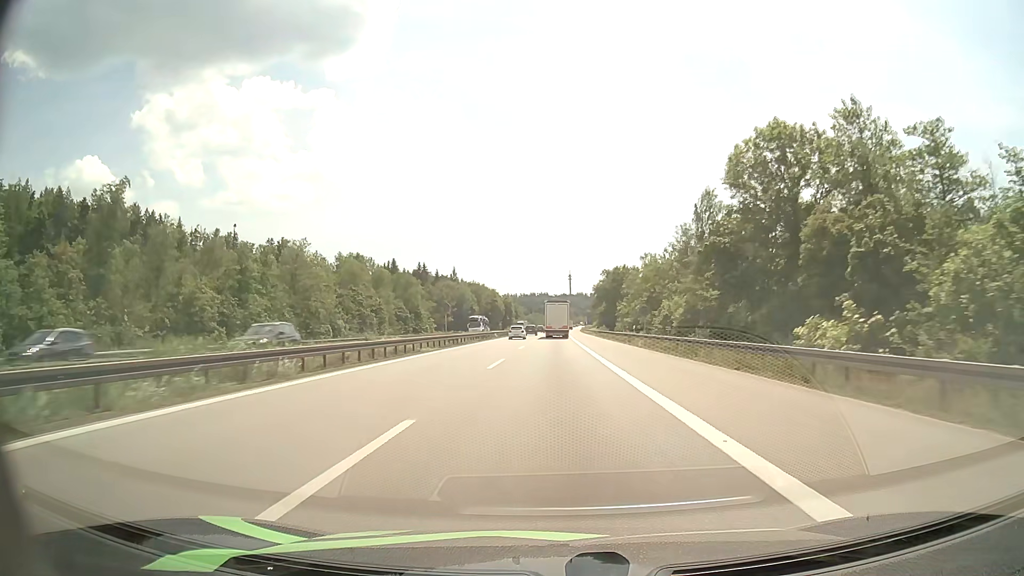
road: motorway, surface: asphalt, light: Day
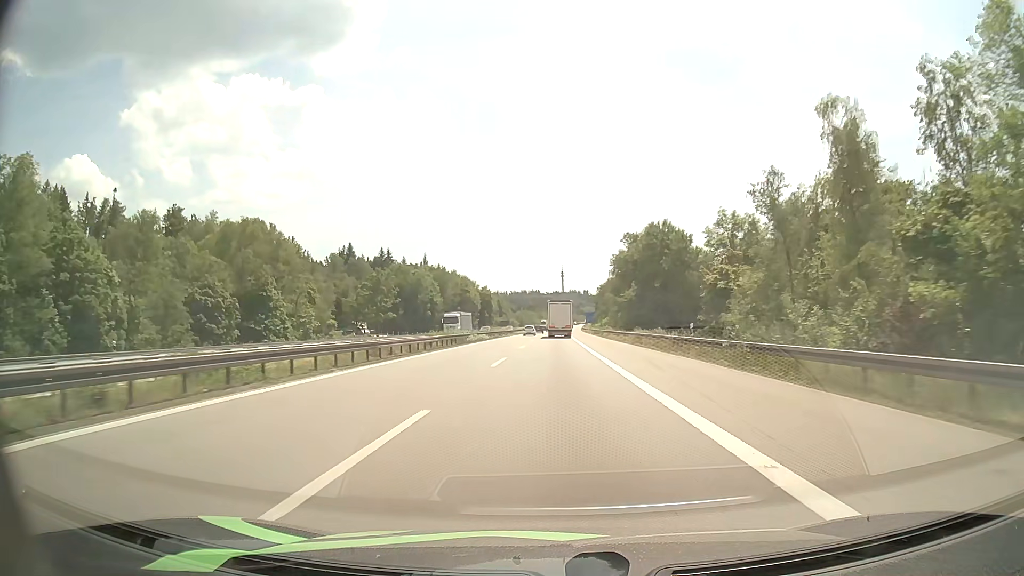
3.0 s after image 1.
(+0.5, +71.1) m; +1°
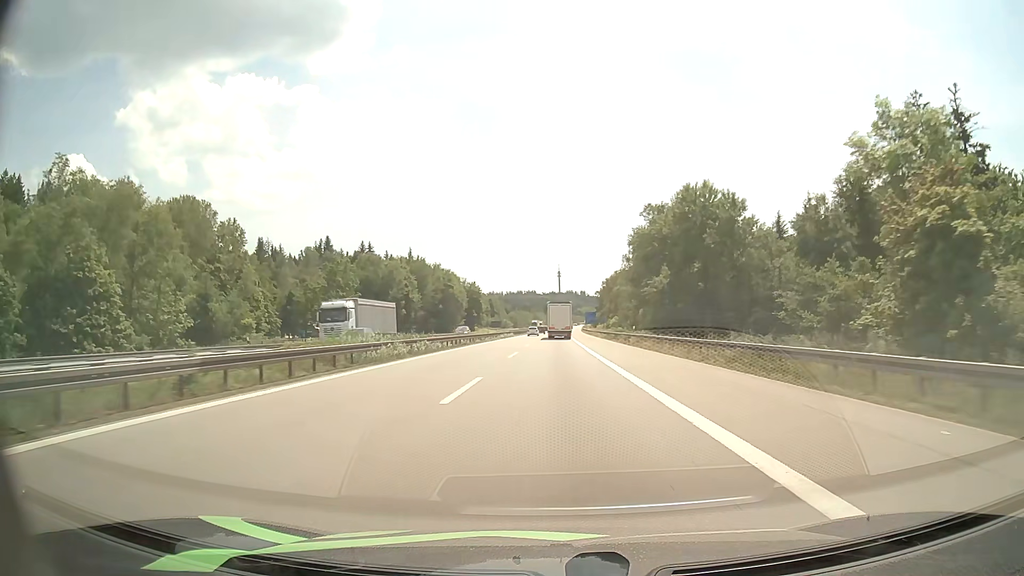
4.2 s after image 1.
(0.0, +28.3) m; 0°
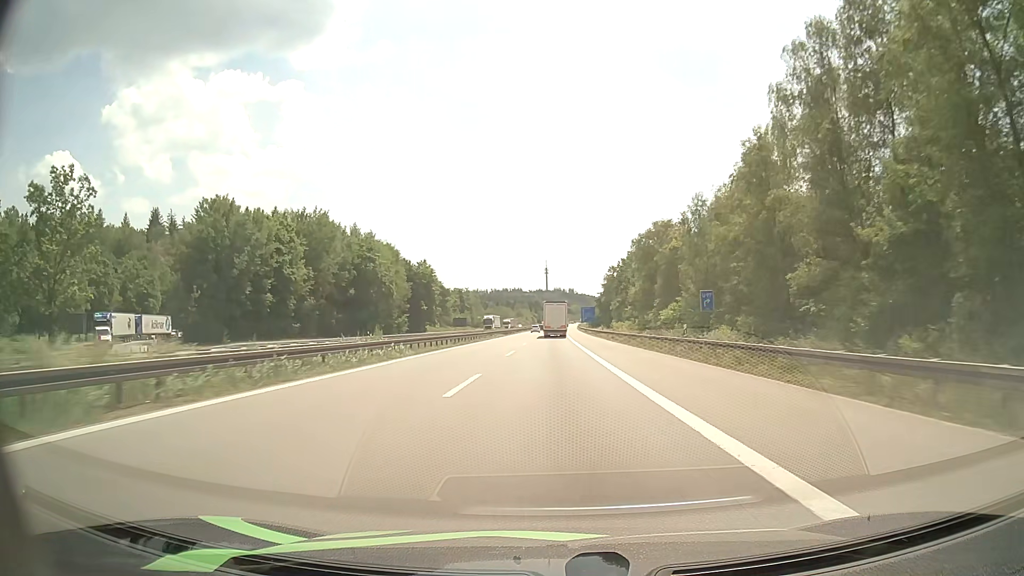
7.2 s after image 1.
(+0.7, +71.0) m; +1°
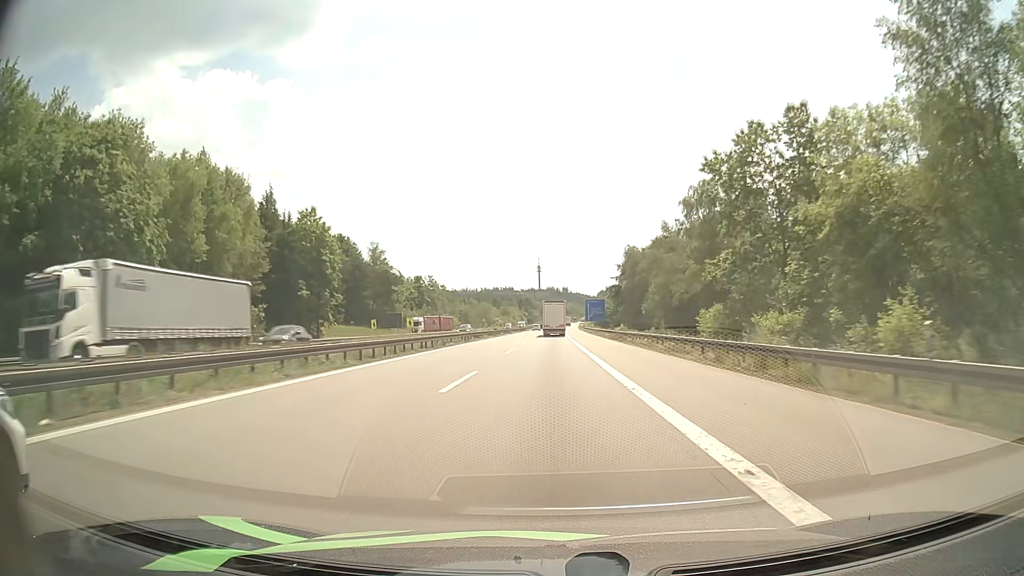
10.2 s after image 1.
(+0.6, +71.4) m; +1°
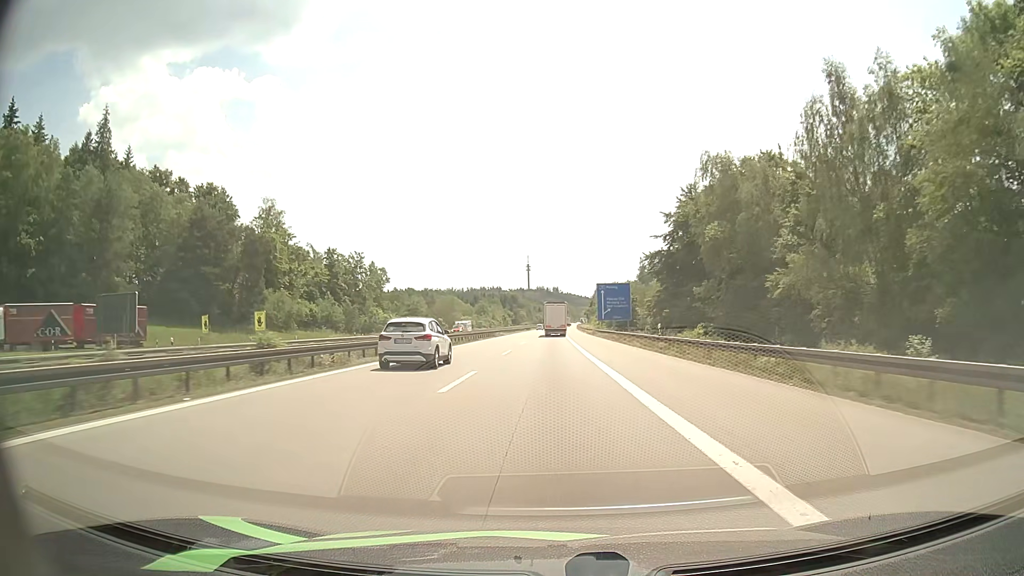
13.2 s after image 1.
(+0.3, +71.5) m; +1°
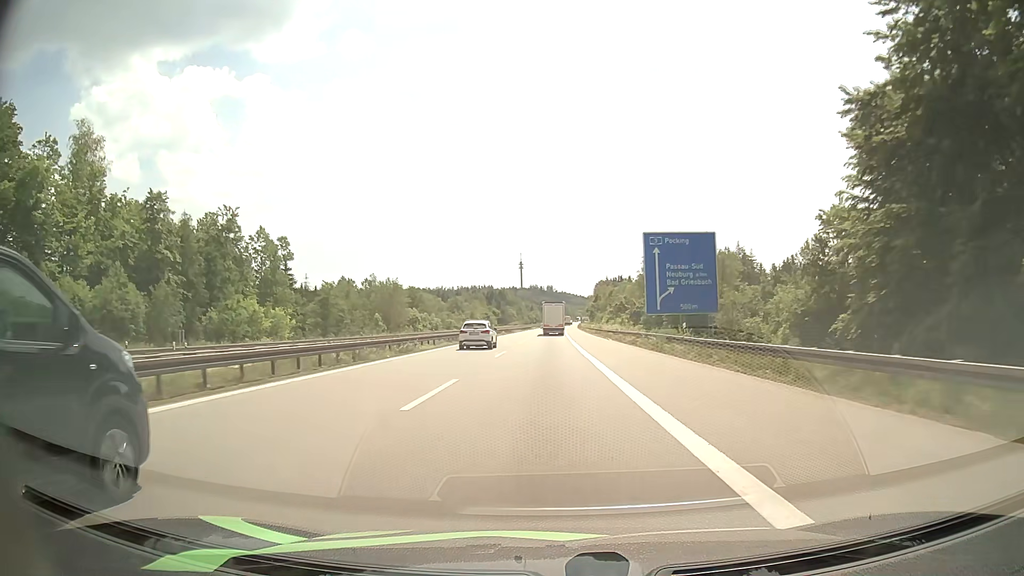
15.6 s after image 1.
(+0.3, +57.2) m; 0°
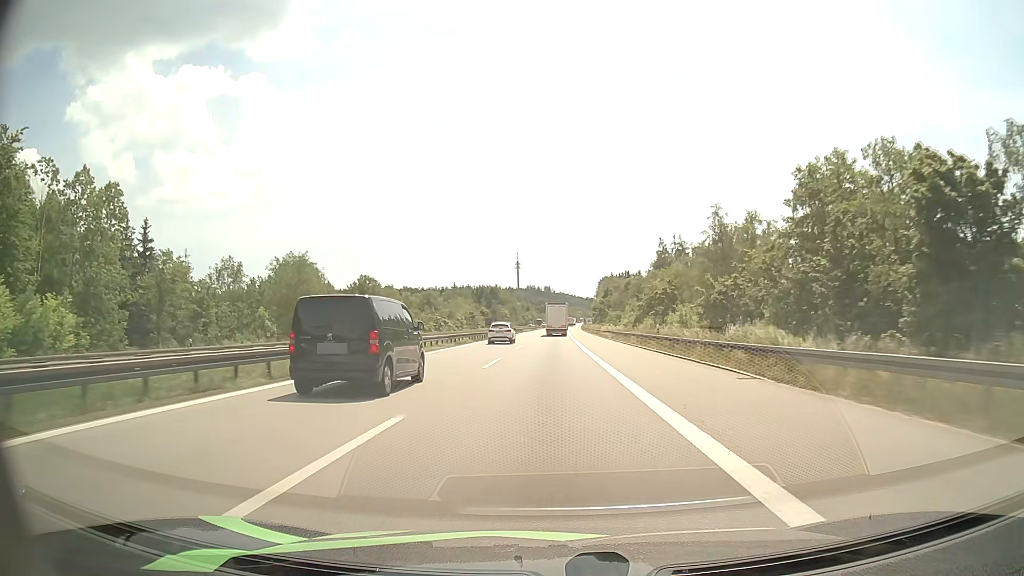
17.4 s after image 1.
(0.0, +42.8) m; 0°
(0, +10) (0, +20) (0, +30) (0, +40) (0, +50) (0, +60) (0, +70) (+1, +80) (+1, +90) (+1, +100) m
